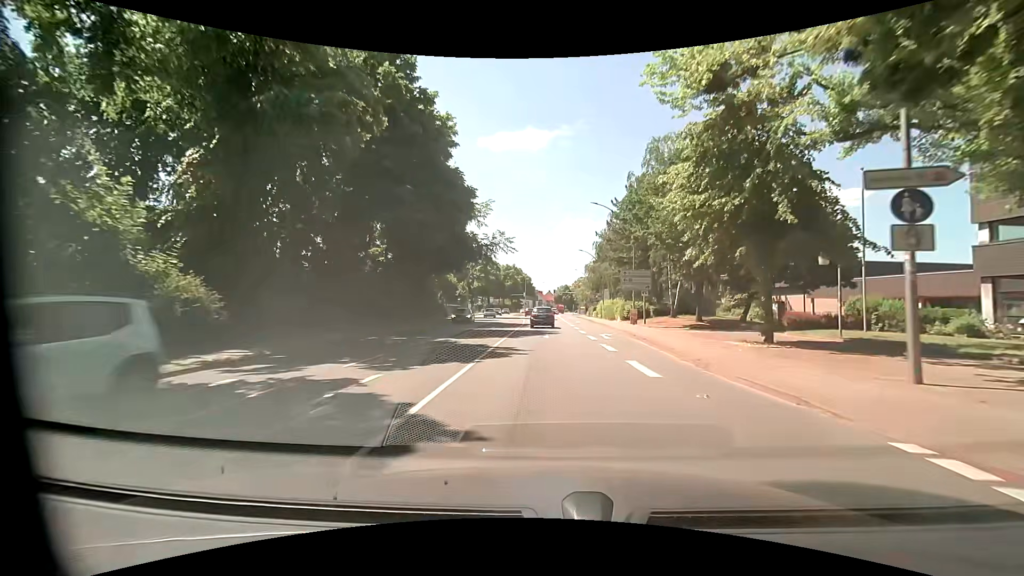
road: primary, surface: asphalt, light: Day
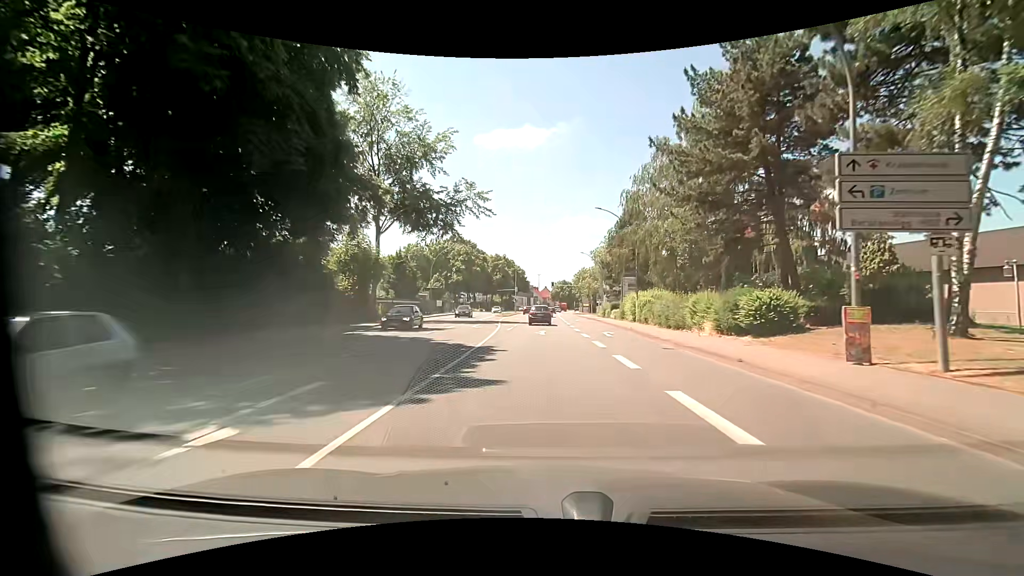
(+0.4, +28.8) m; +1°
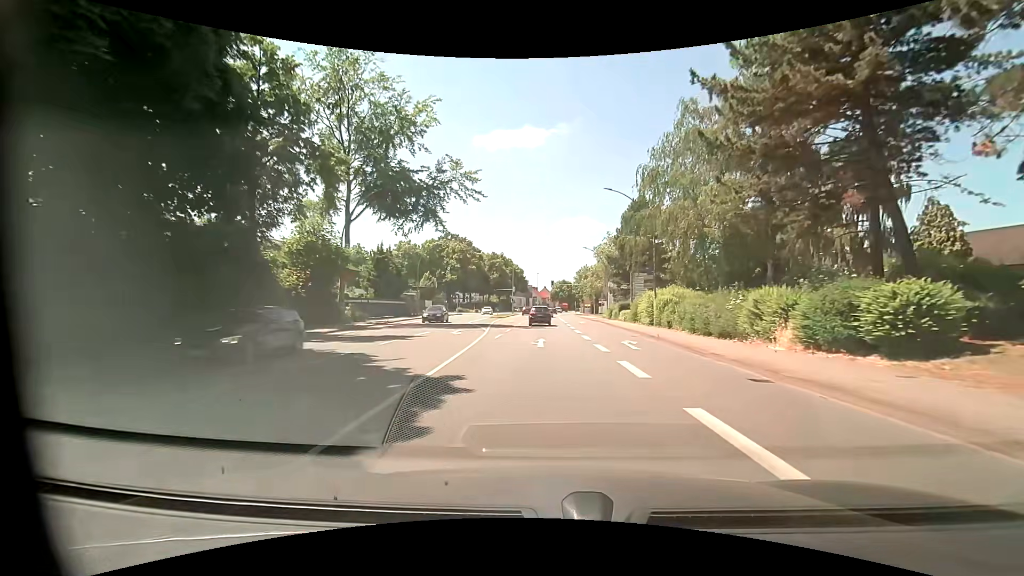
(+0.1, +7.2) m; 0°
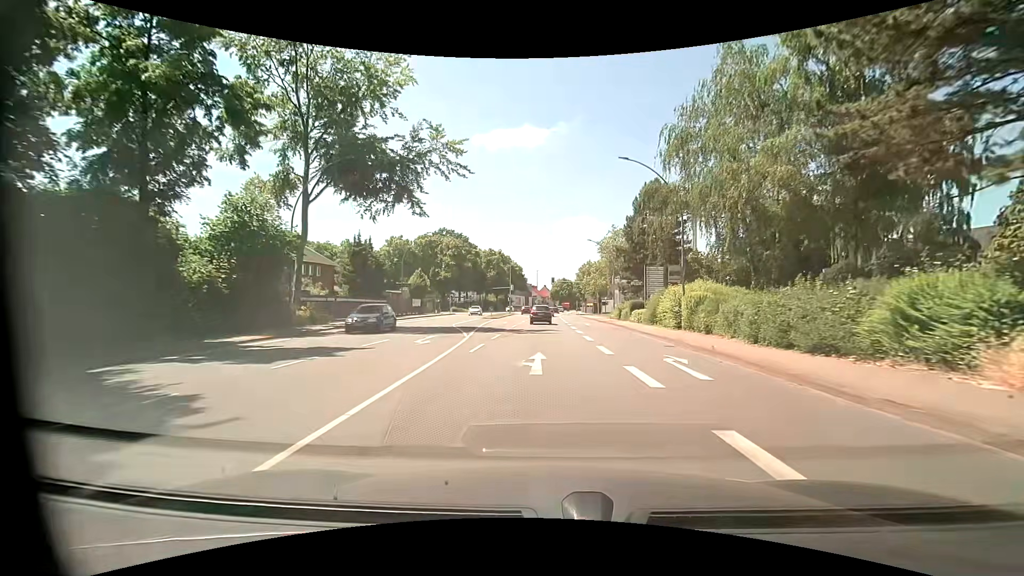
(0.0, +7.2) m; +1°
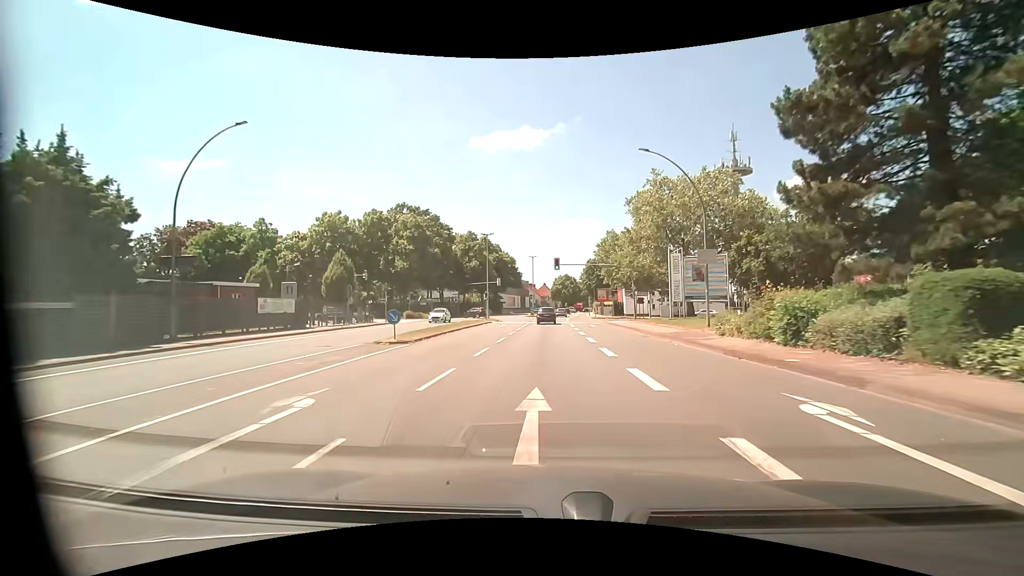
(-0.2, +36.6) m; 0°
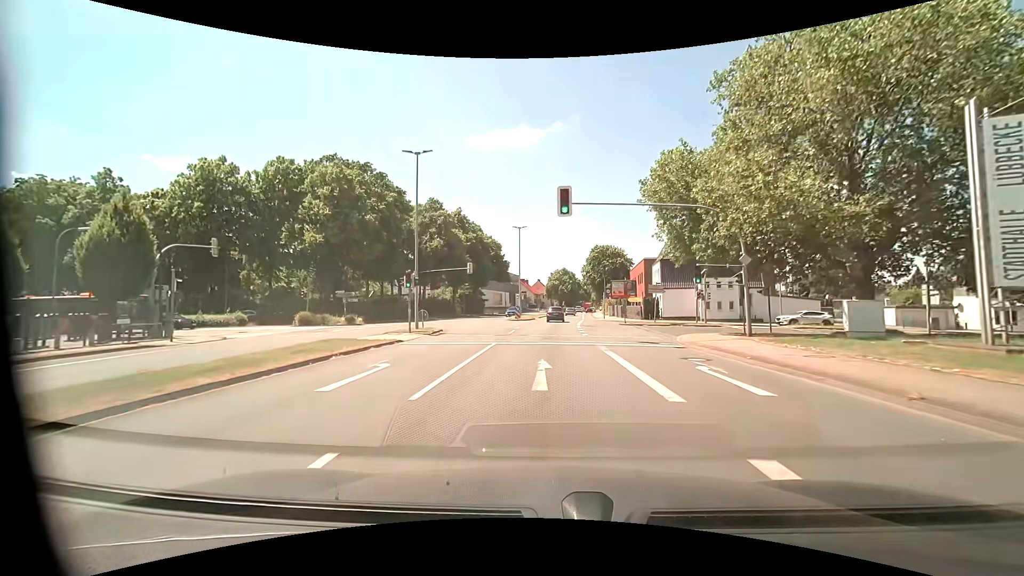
(0.0, +30.7) m; +1°
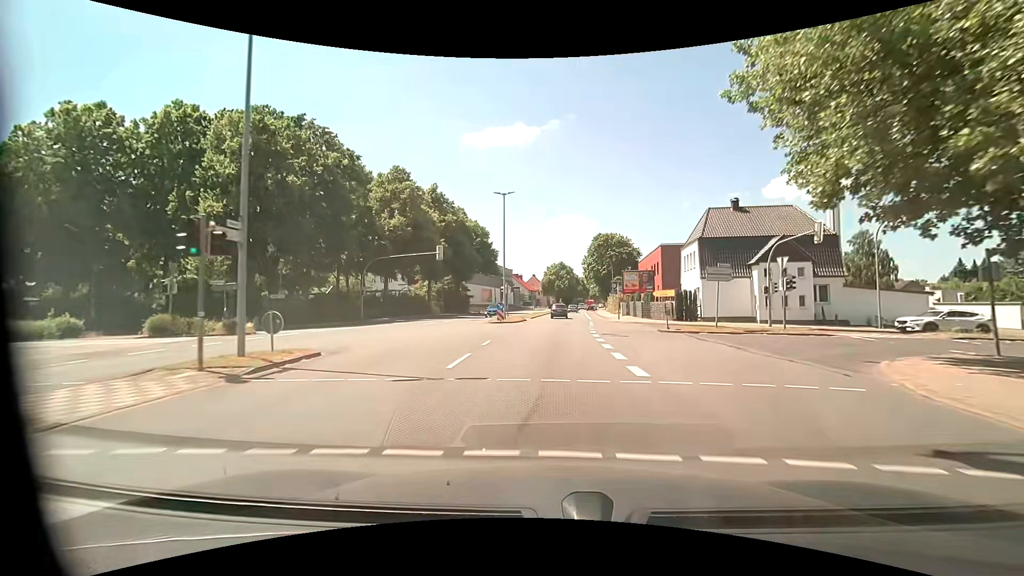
(0.0, +15.8) m; 0°
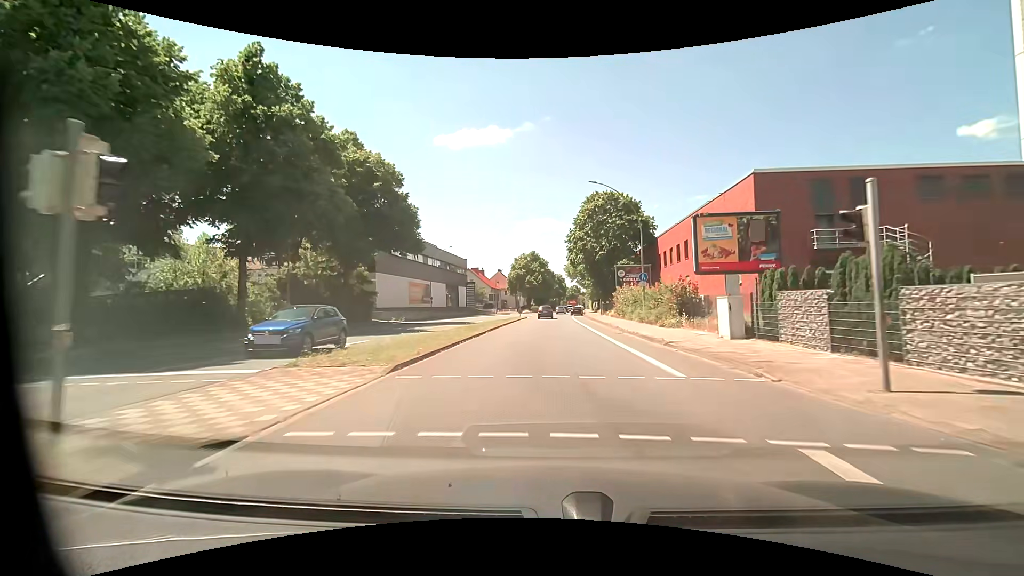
(+1.0, +39.3) m; +3°
(0, +10) (0, +20) (0, +30) (0, +40) (+1, +50) (+1, +60) (+1, +70) (+2, +80) (+2, +90) (+3, +100) m
